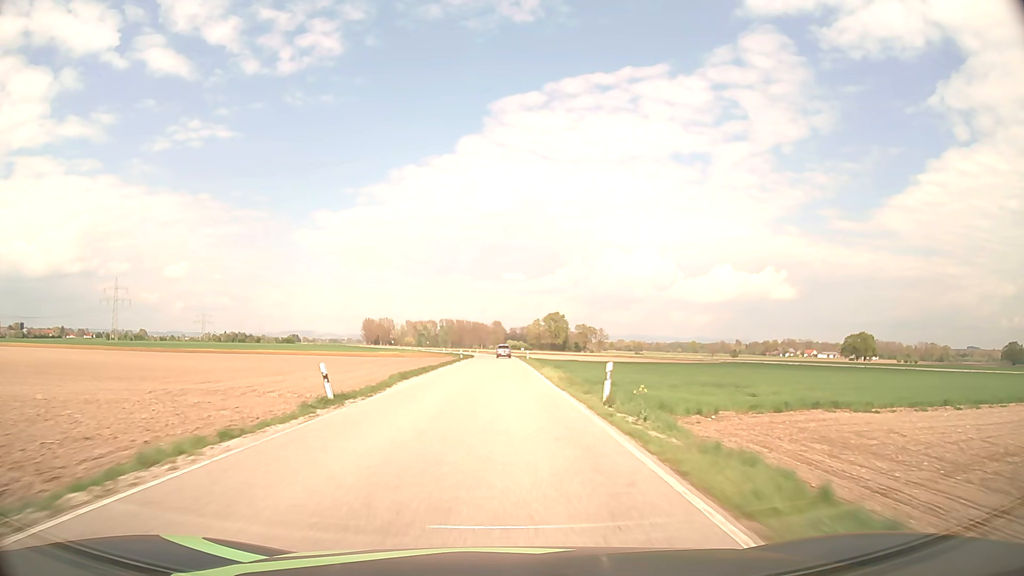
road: secondary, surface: asphalt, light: Day
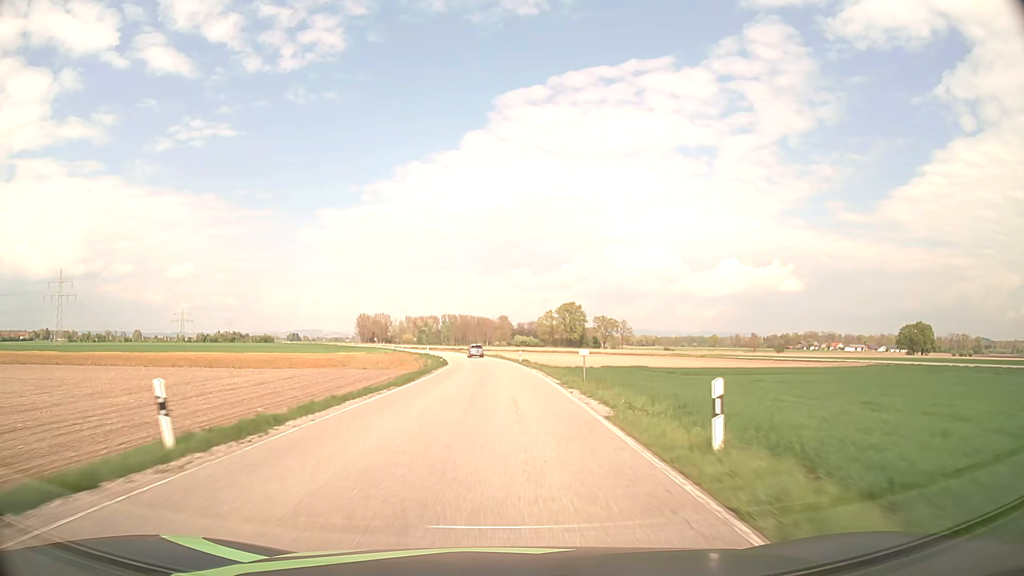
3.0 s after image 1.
(0.0, +62.6) m; 0°
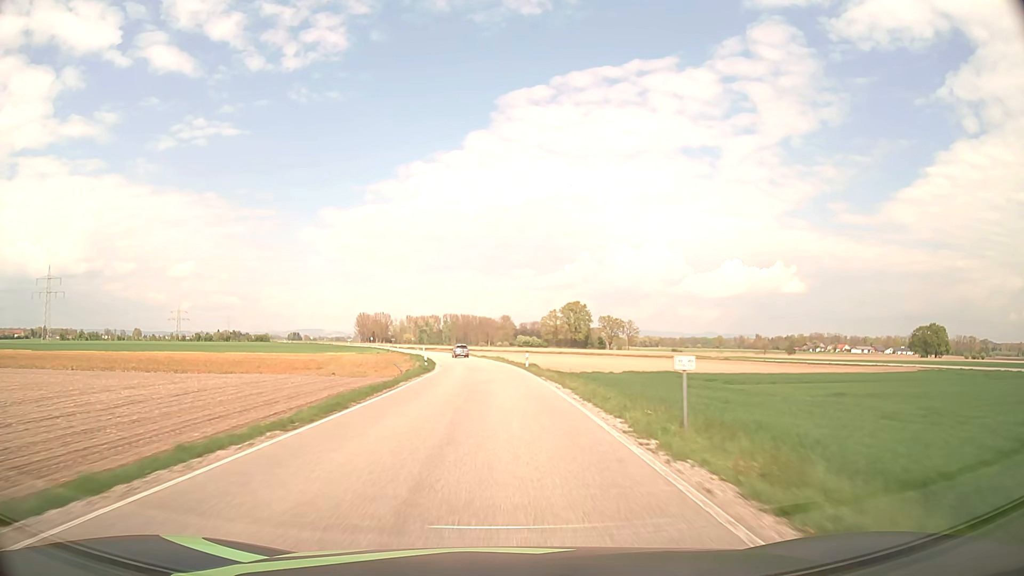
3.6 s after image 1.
(0.0, +12.6) m; 0°
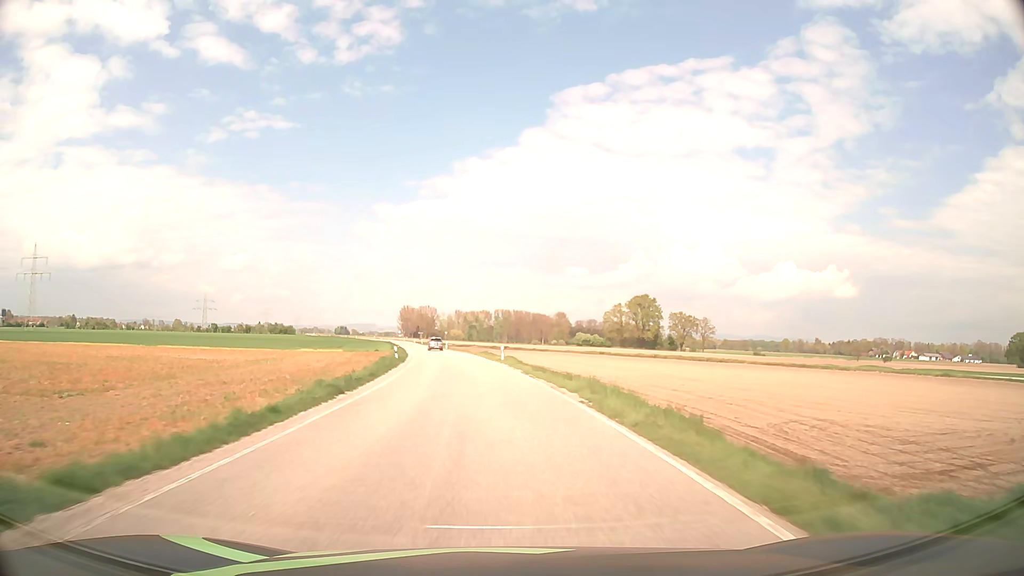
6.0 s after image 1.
(-1.5, +50.3) m; -4°
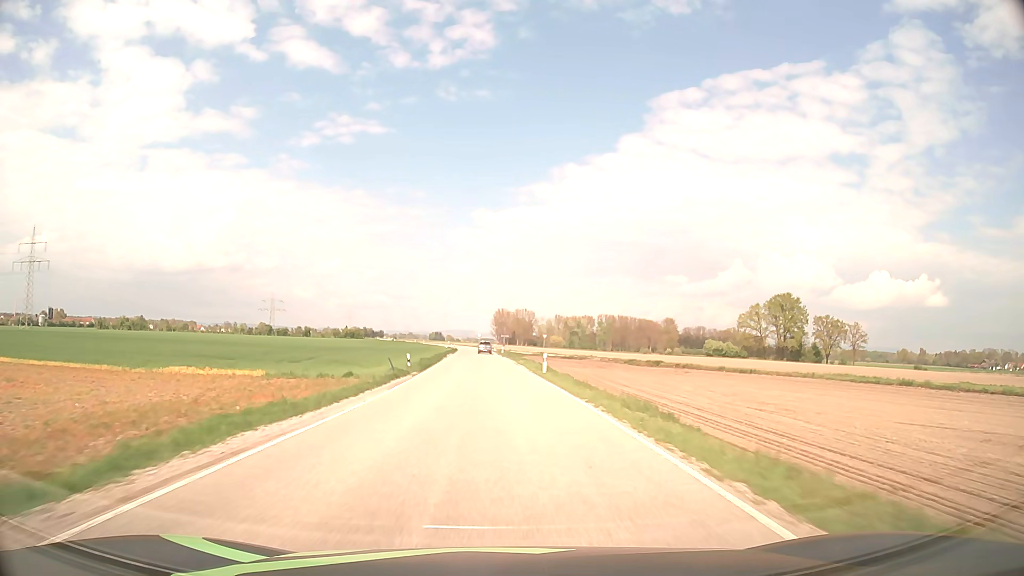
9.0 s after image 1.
(-5.0, +62.3) m; -8°
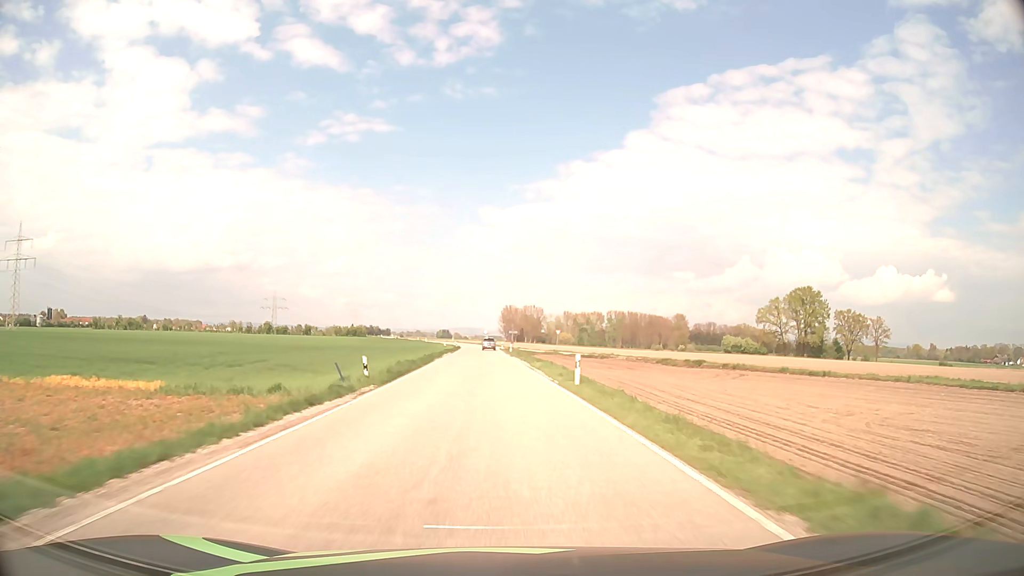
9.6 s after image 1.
(-0.1, +12.5) m; -1°
(0, +10) (0, +20) (0, +30) (-1, +40) (-1, +50) (-1, +60) (-2, +70) (-2, +80) (-3, +90) (-3, +100) m
